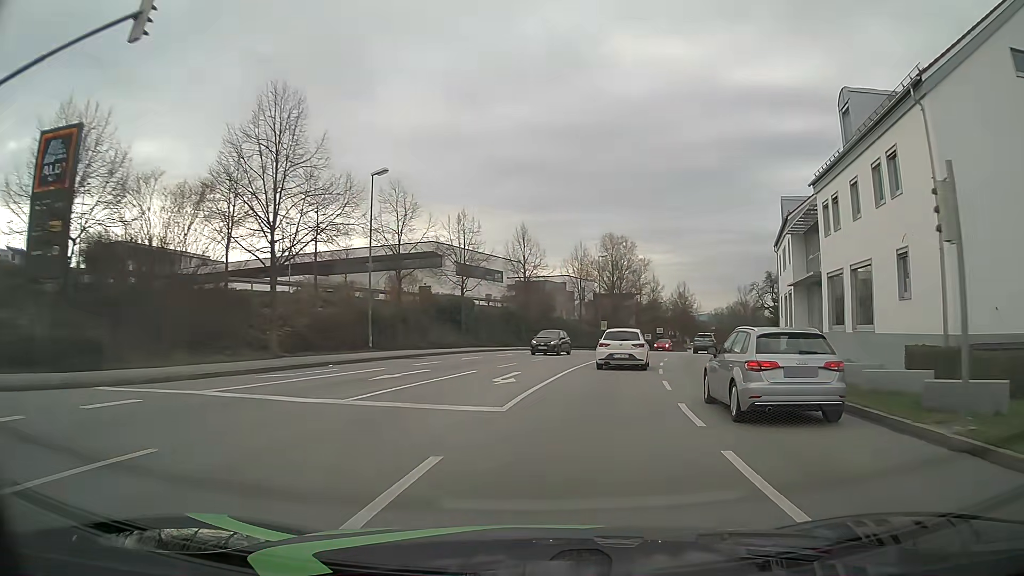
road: tertiary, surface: asphalt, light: Day
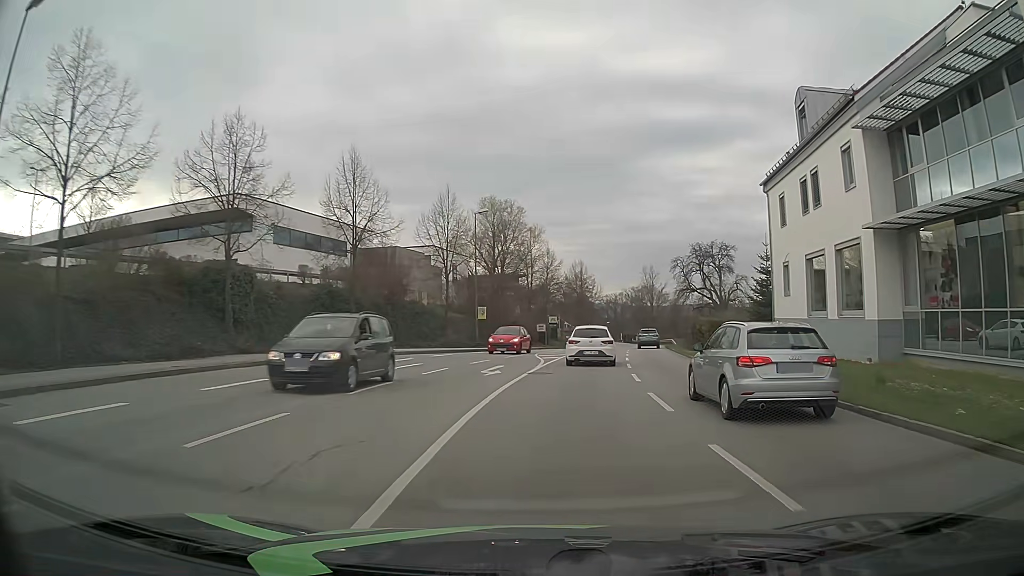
(+2.1, +23.0) m; +10°
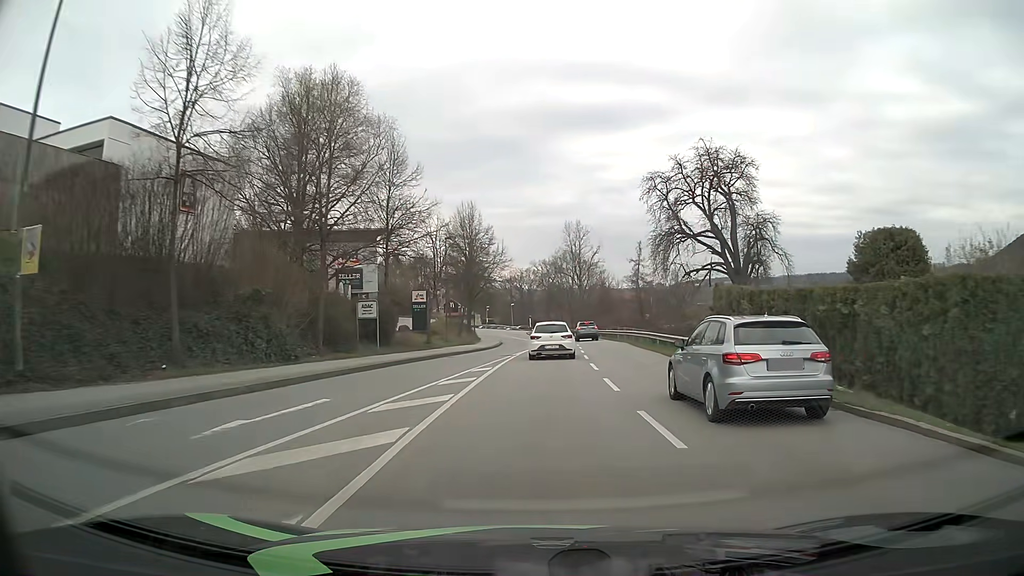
(+4.0, +39.6) m; +9°
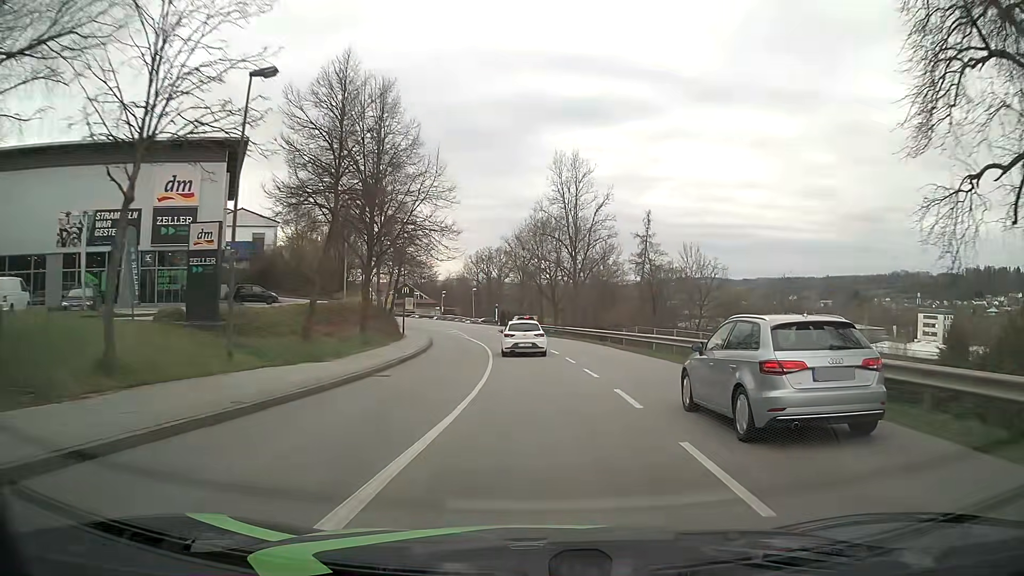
(+0.7, +32.8) m; +2°
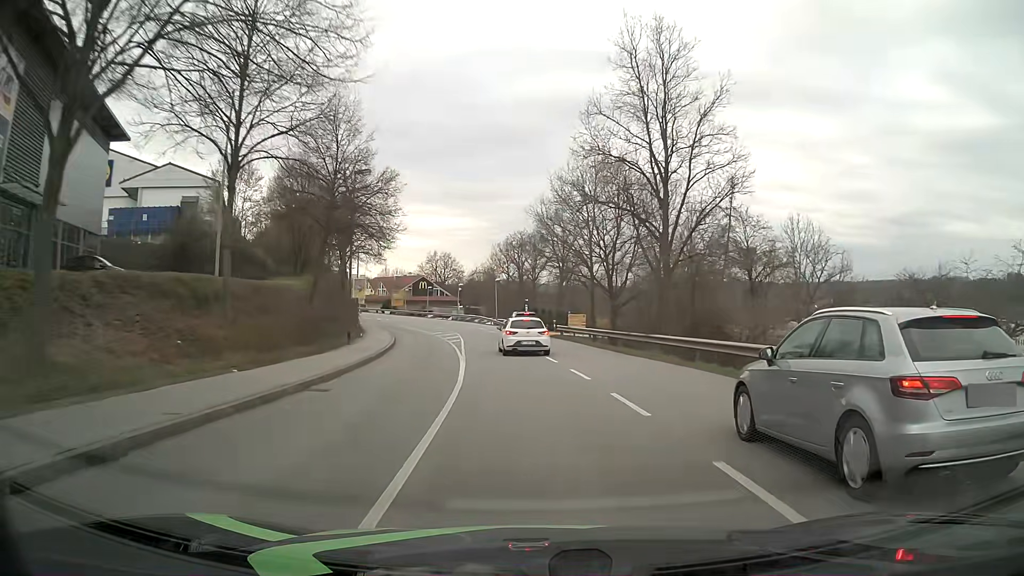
(-0.5, +25.1) m; -3°
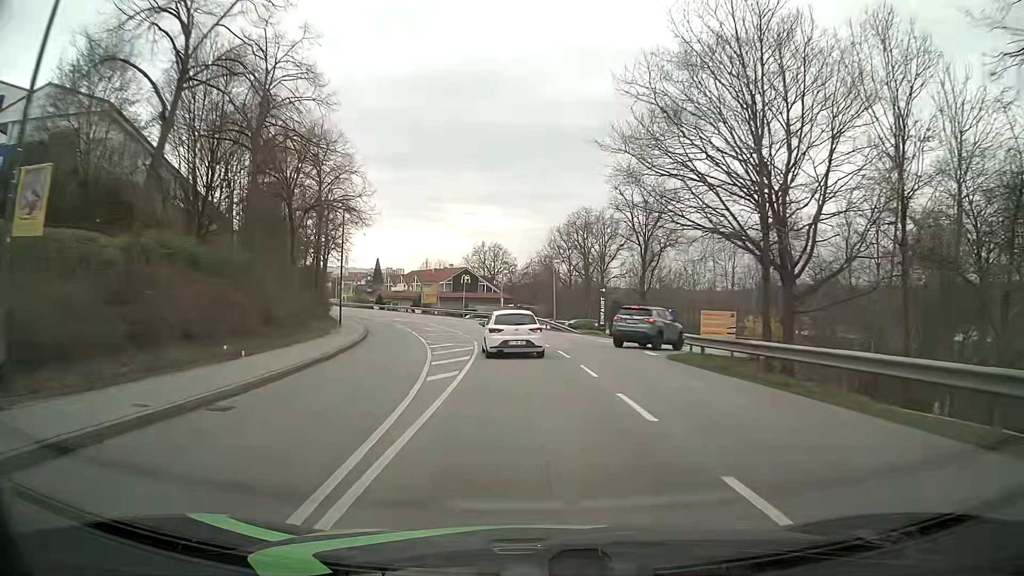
(-1.1, +24.3) m; -5°
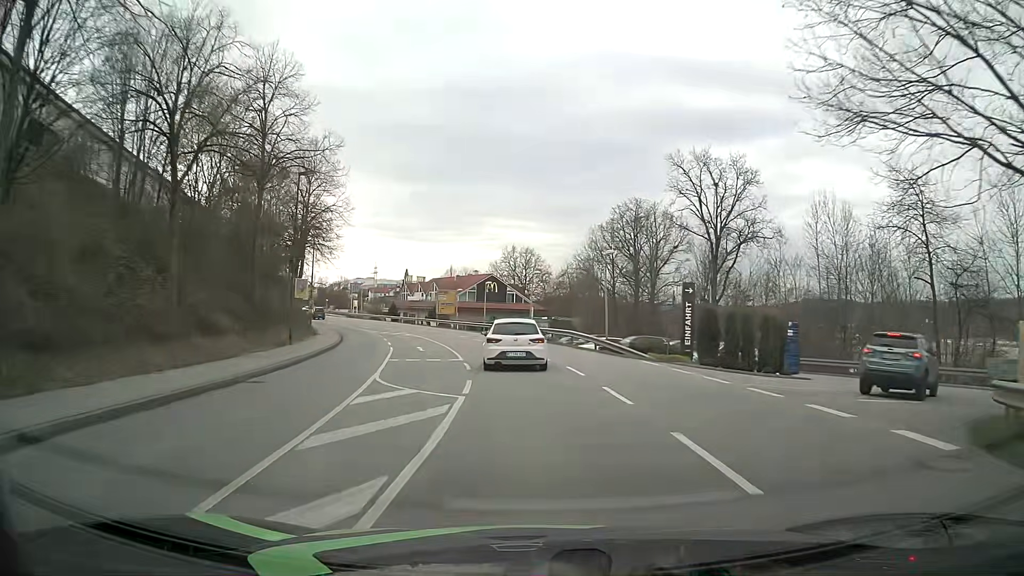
(-0.4, +15.2) m; -2°
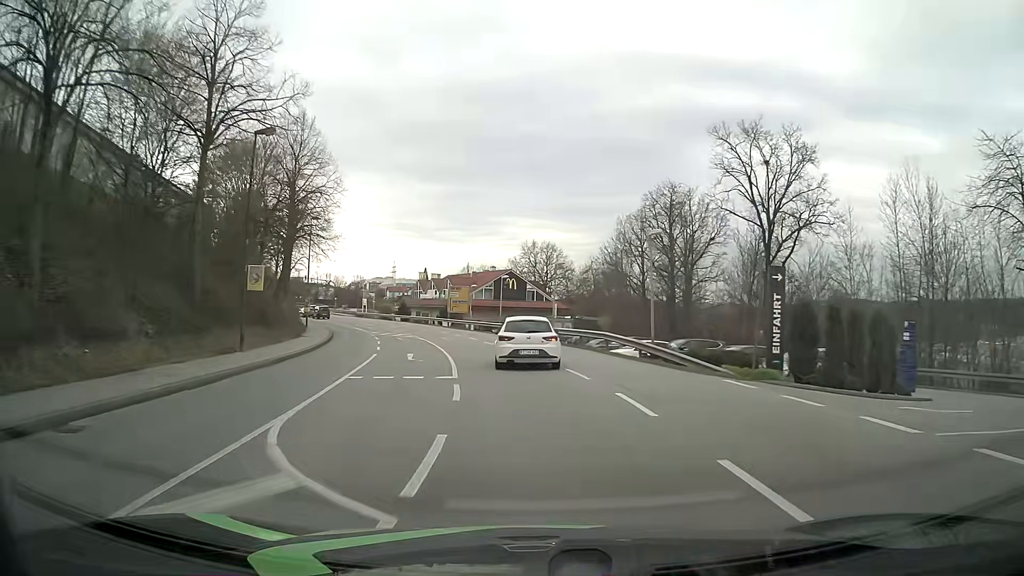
(-0.2, +7.6) m; -2°
(0, +10) (-1, +20) (-3, +30) (-5, +40) (-7, +49) (-11, +59) (-14, +68) (-19, +77) (-23, +86) (-28, +95) m
